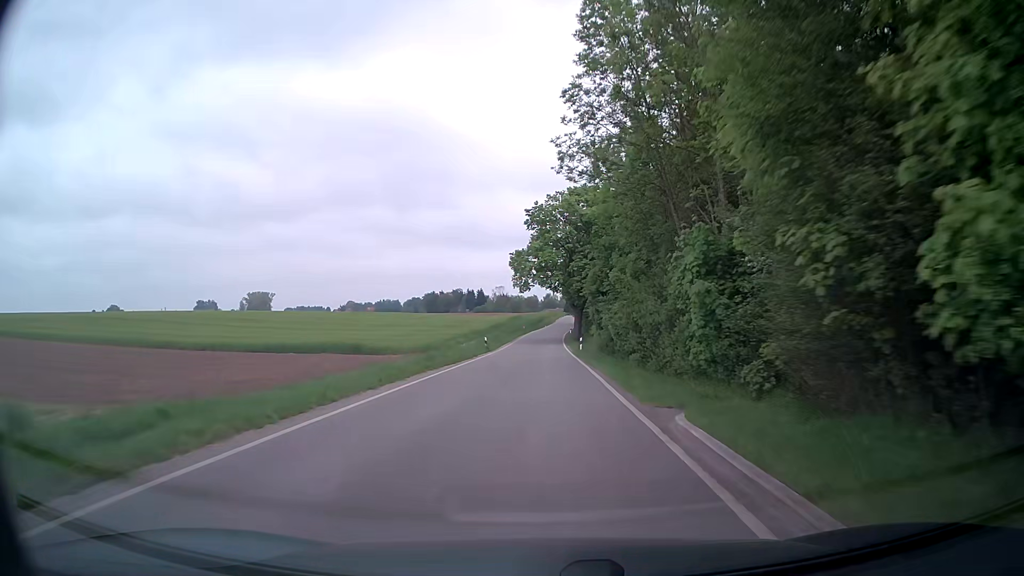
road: secondary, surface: asphalt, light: Day
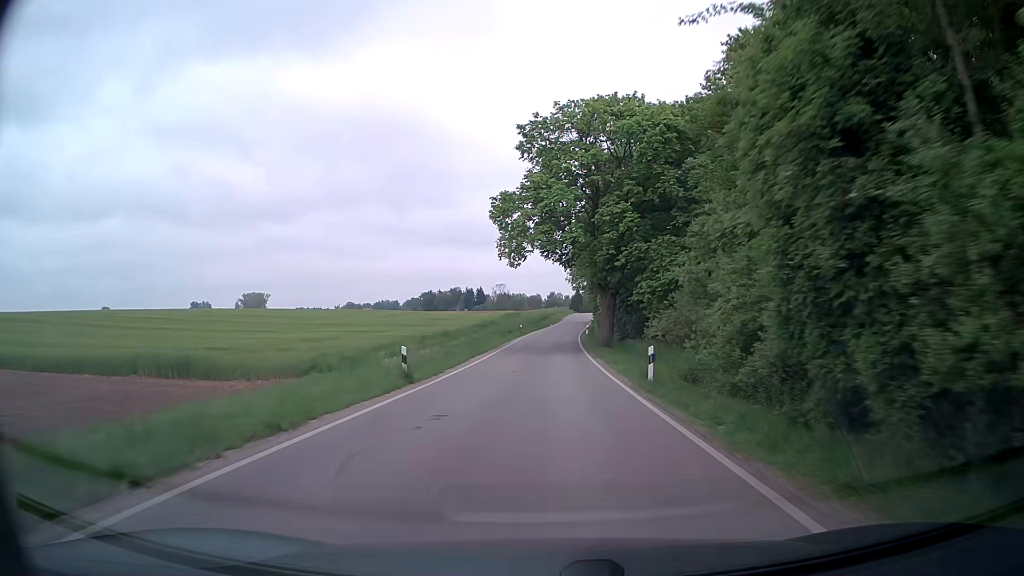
(0.0, +28.2) m; 0°
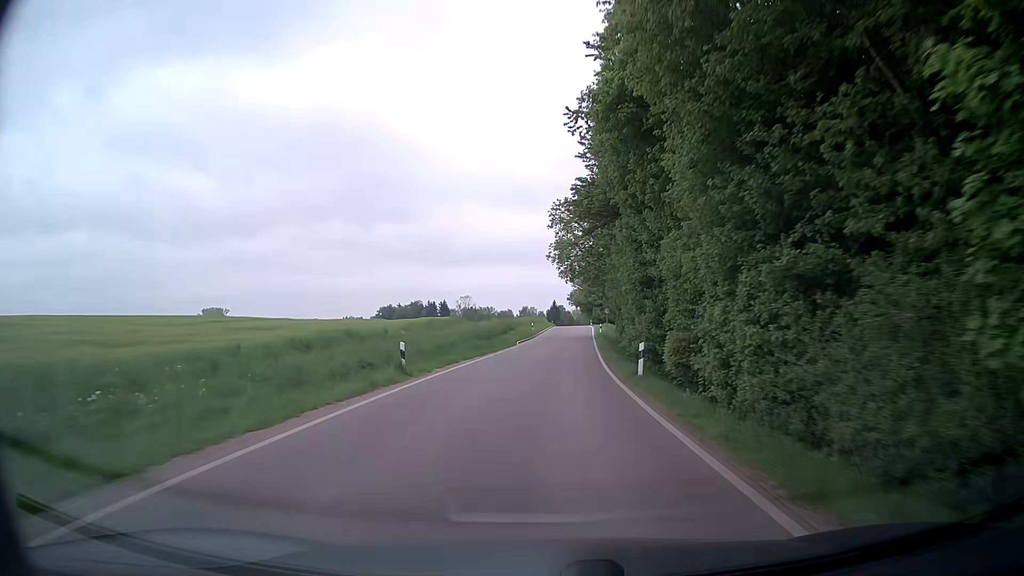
(+0.7, +48.7) m; +2°
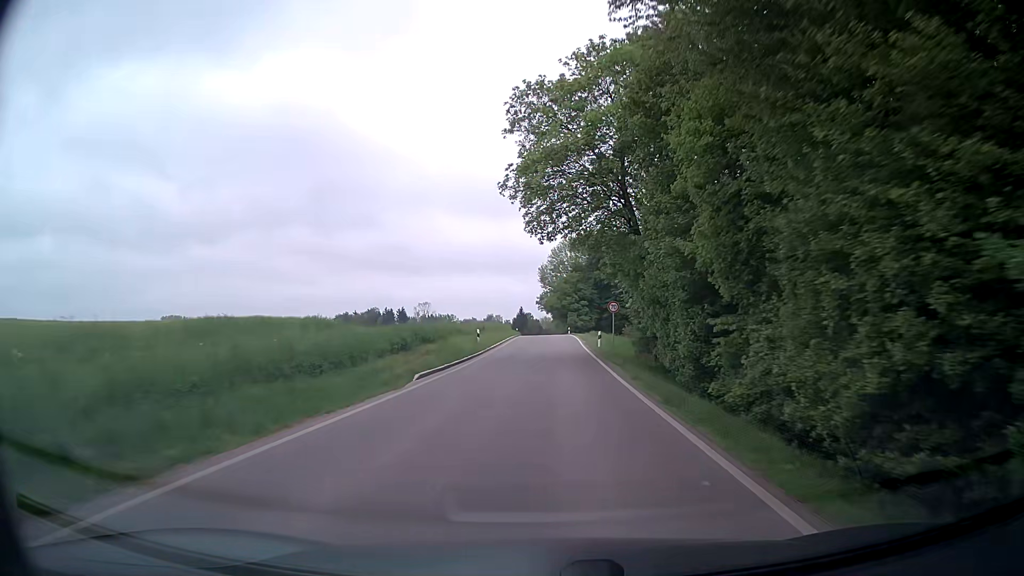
(+0.5, +29.2) m; +2°
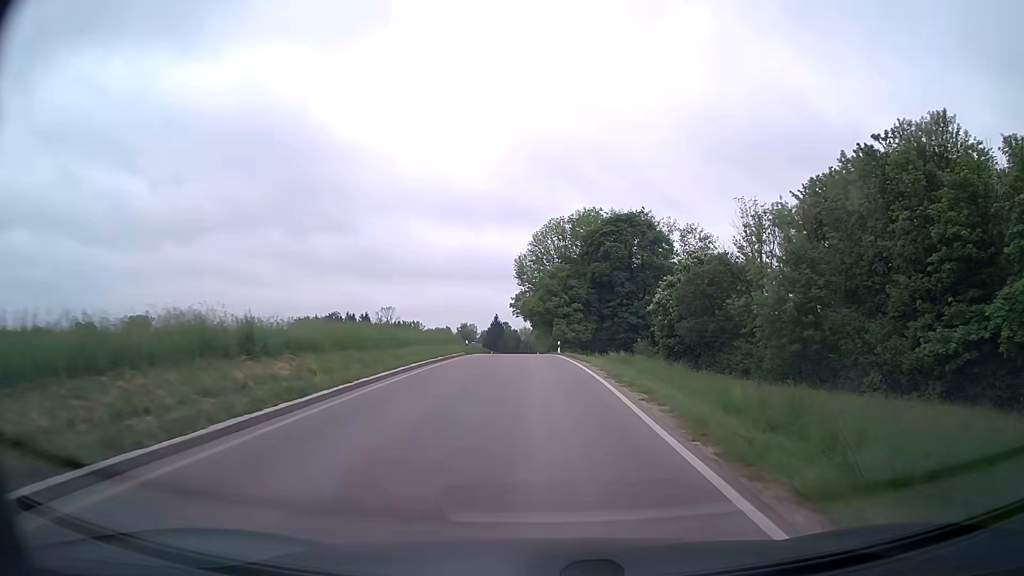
(+0.7, +37.4) m; +2°
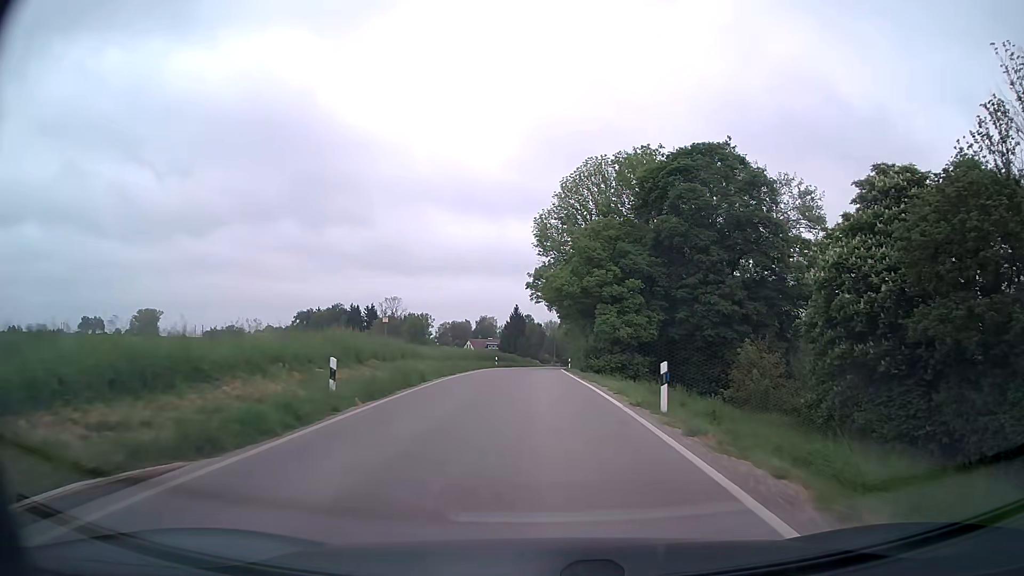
(-0.6, +35.1) m; -2°
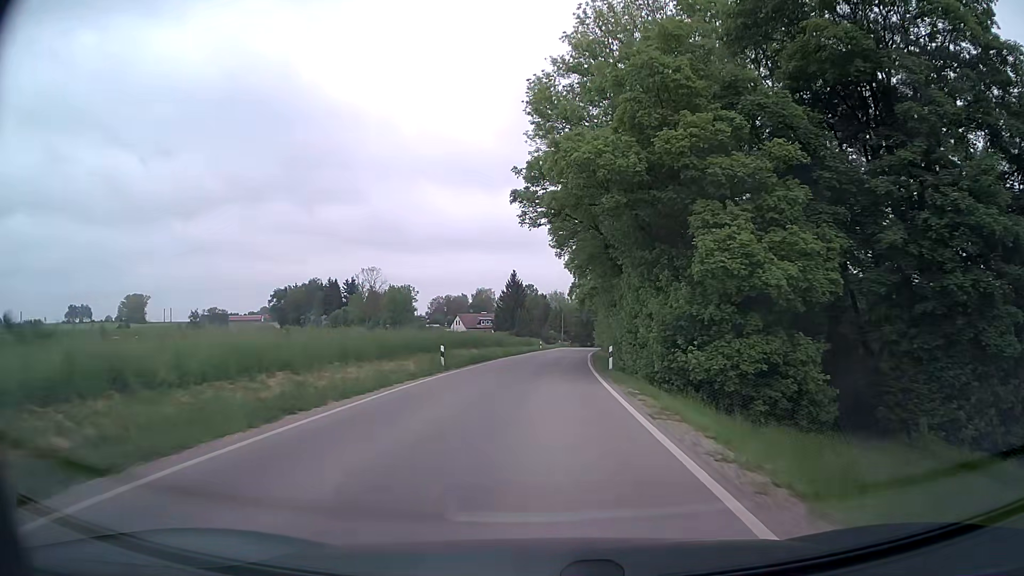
(0.0, +34.6) m; 0°
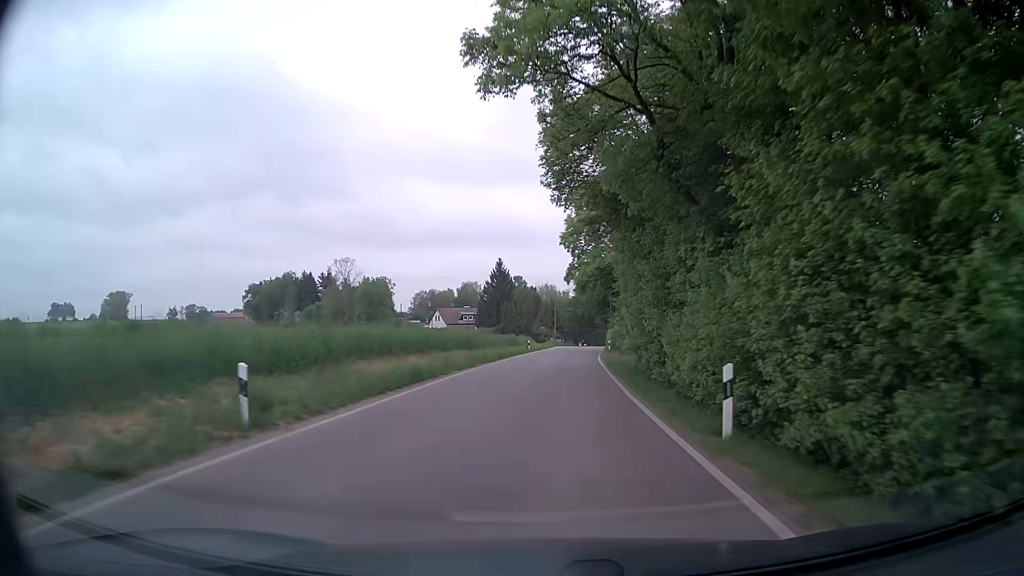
(0.0, +17.7) m; +1°
(0, +10) (0, +20) (+1, +30) (+1, +40) (+2, +50) (+3, +60) (+4, +70) (+6, +80) (+7, +90) (+7, +100) m
